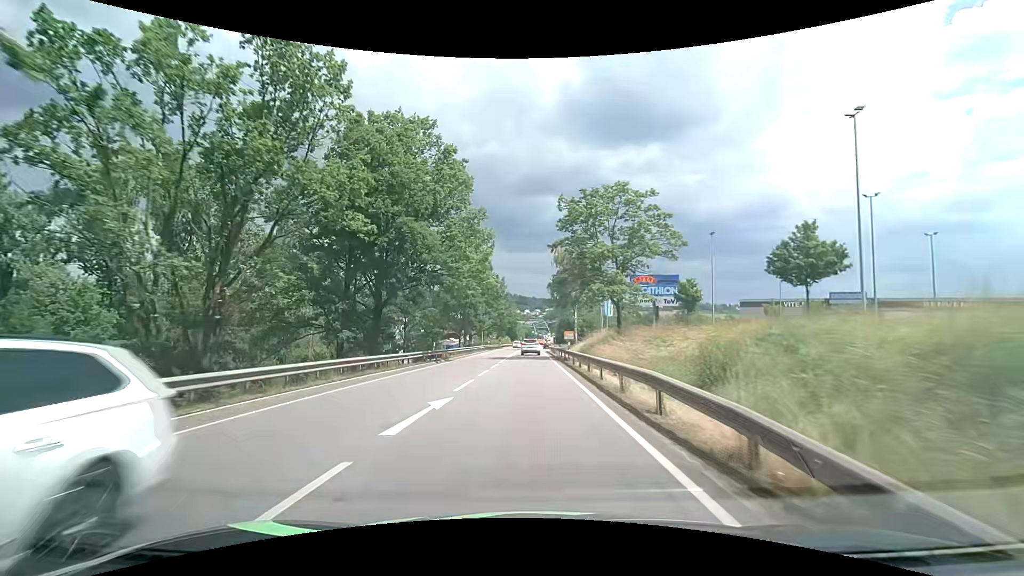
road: primary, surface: asphalt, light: Day
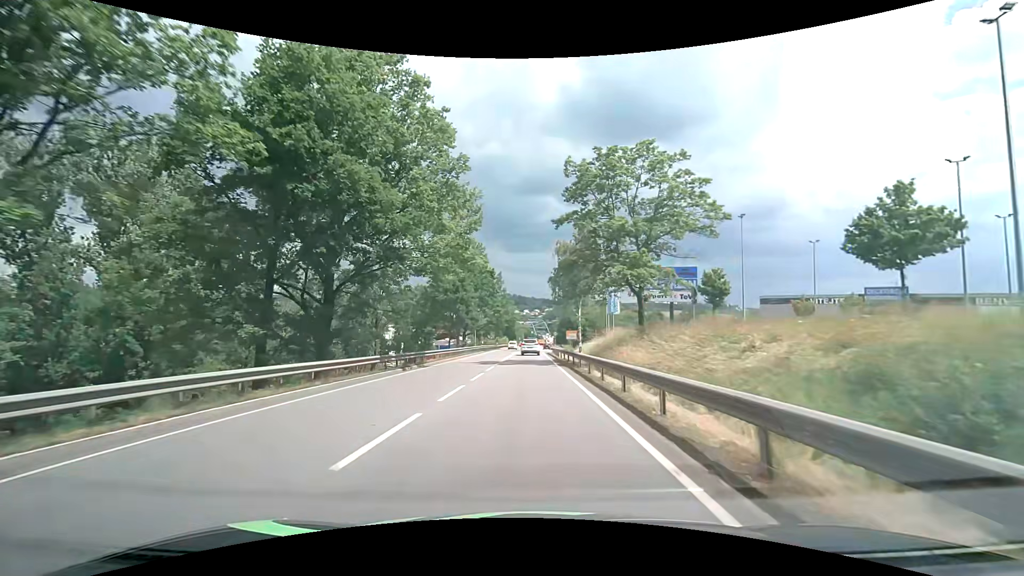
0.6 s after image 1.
(0.0, +8.2) m; 0°
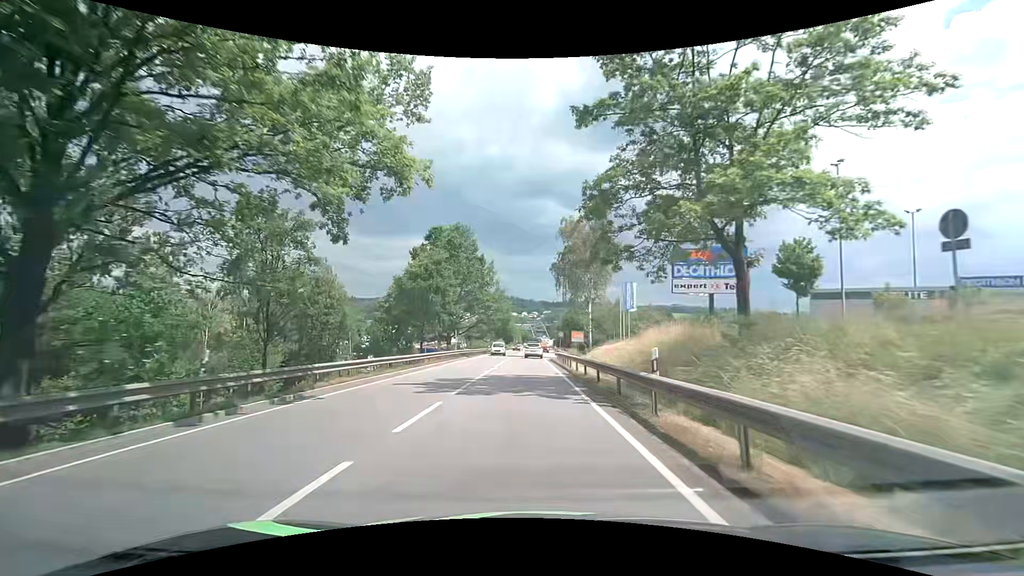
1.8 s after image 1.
(+0.1, +15.4) m; 0°
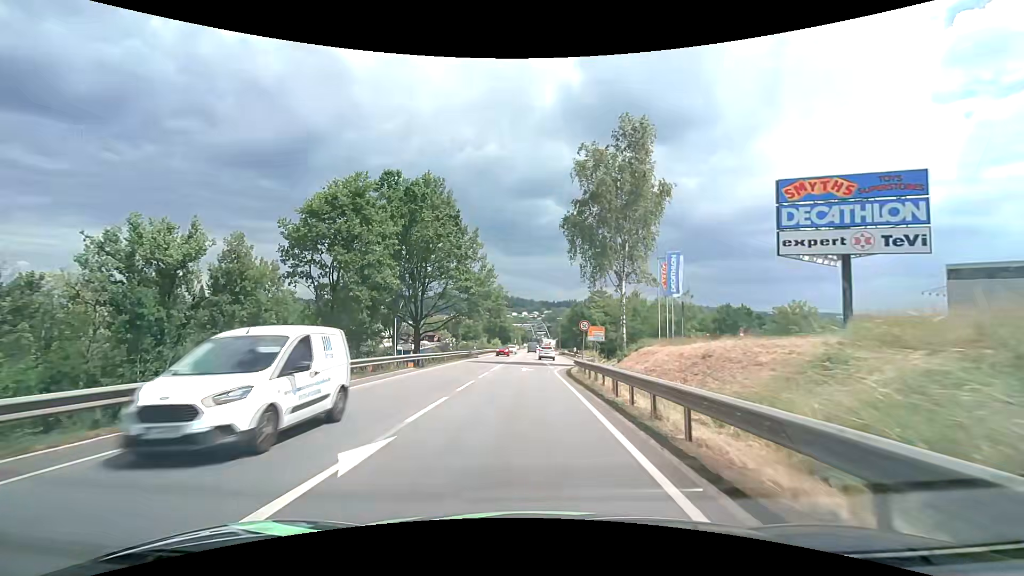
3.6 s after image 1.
(+0.1, +22.4) m; 0°
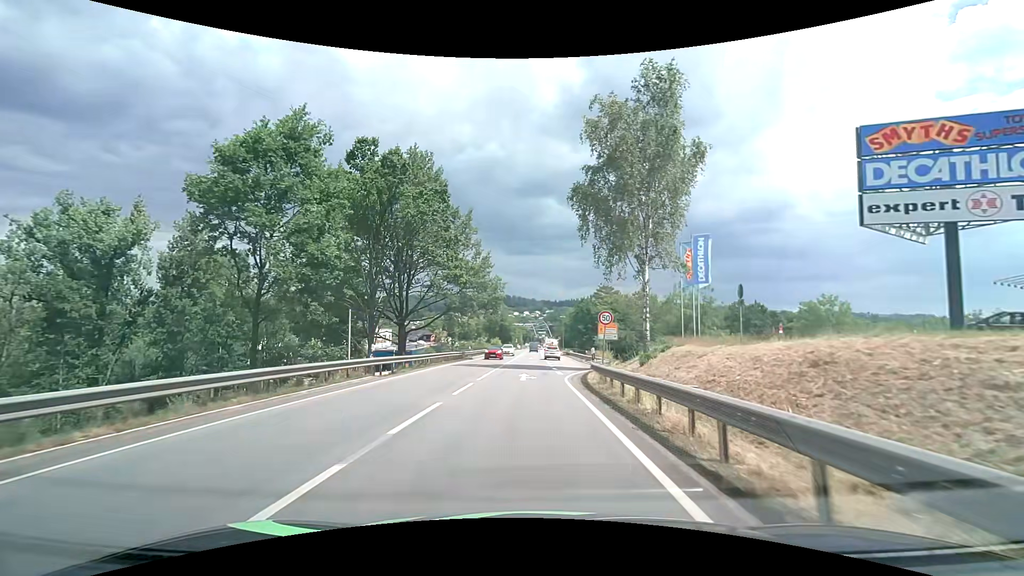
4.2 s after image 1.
(0.0, +7.3) m; 0°
